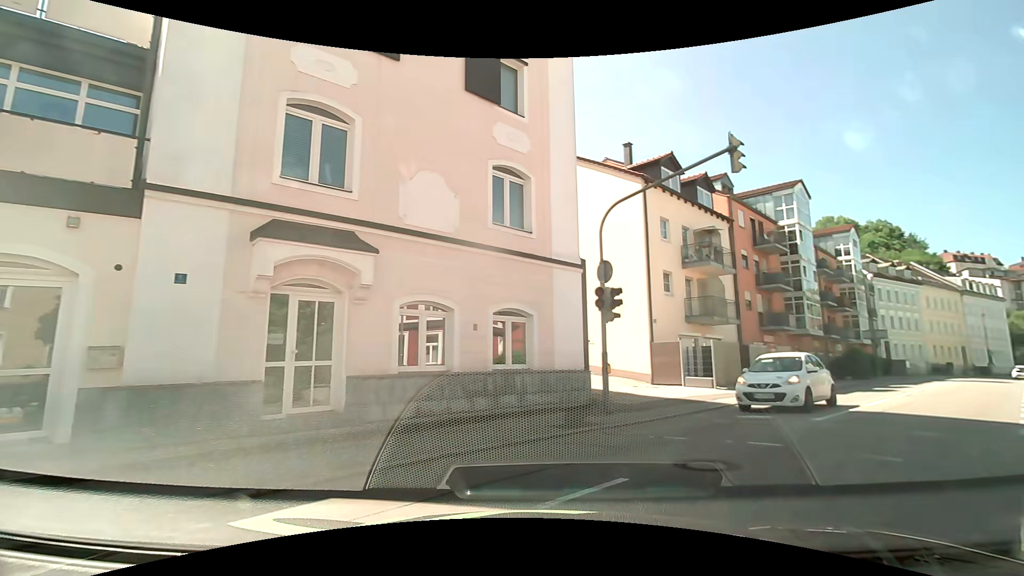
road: residential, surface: asphalt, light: Day
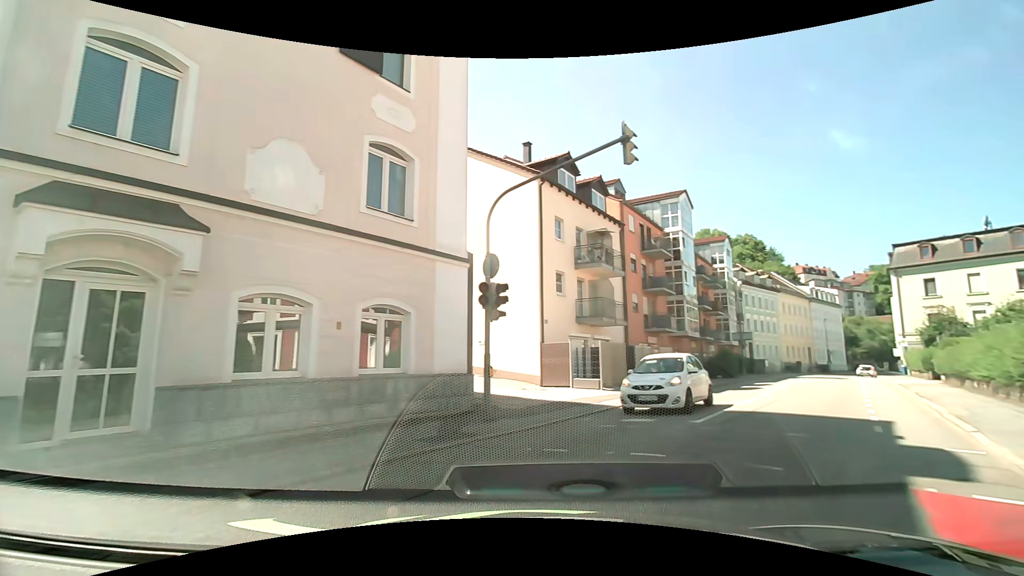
(+0.1, +1.4) m; +10°
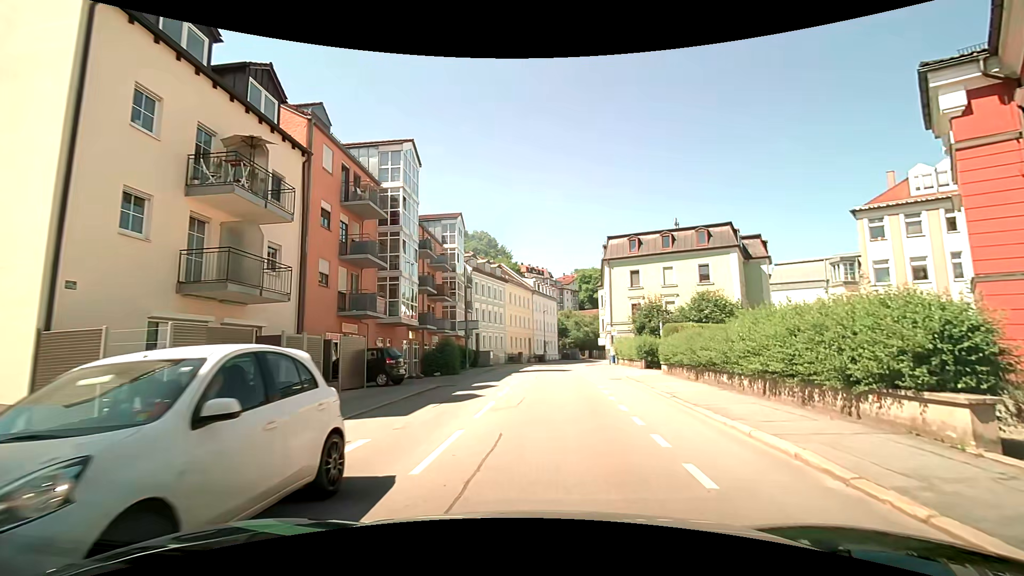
(+3.5, +10.0) m; +30°
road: tertiary
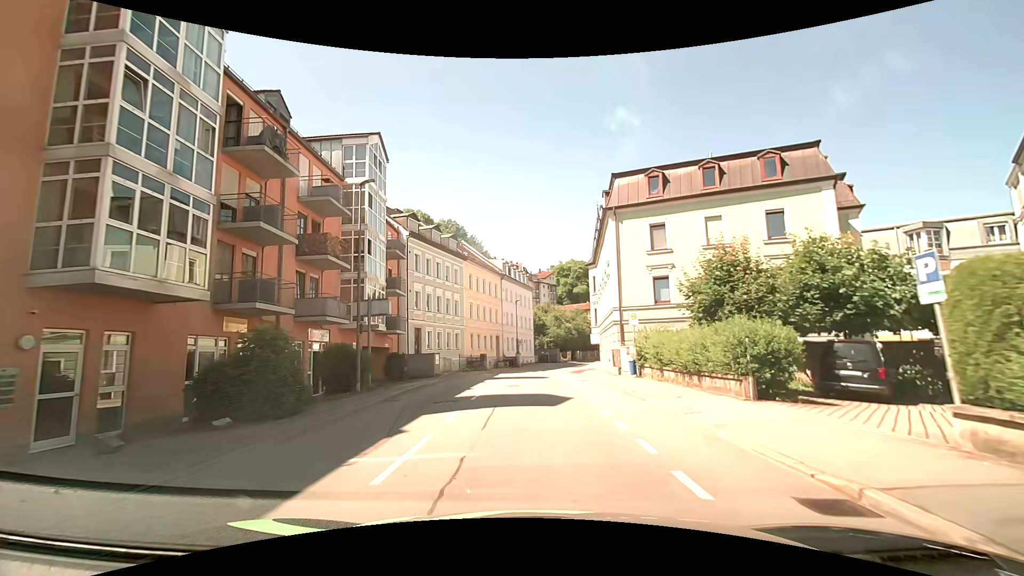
(+0.6, +18.6) m; +2°
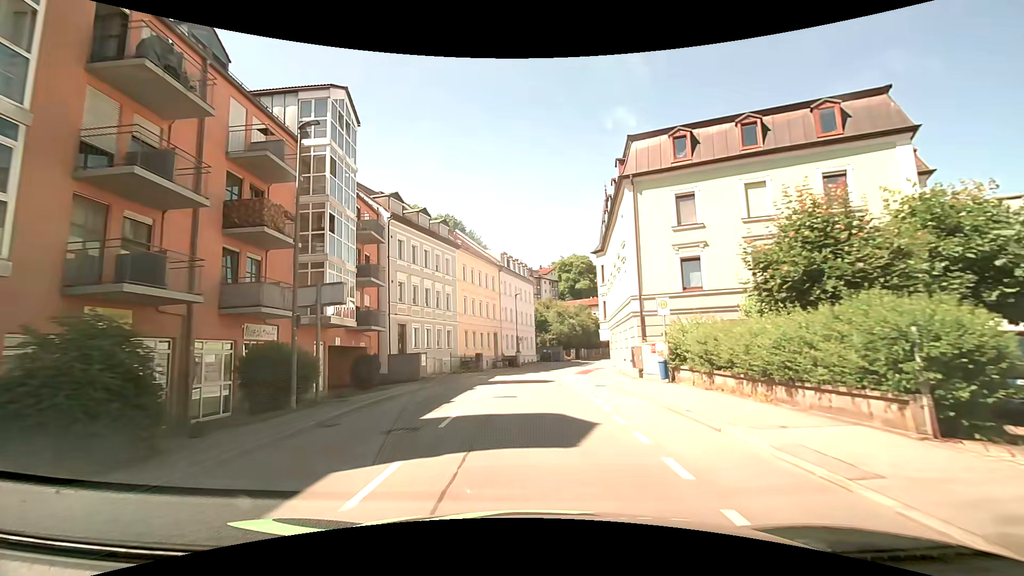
(0.0, +5.4) m; 0°
